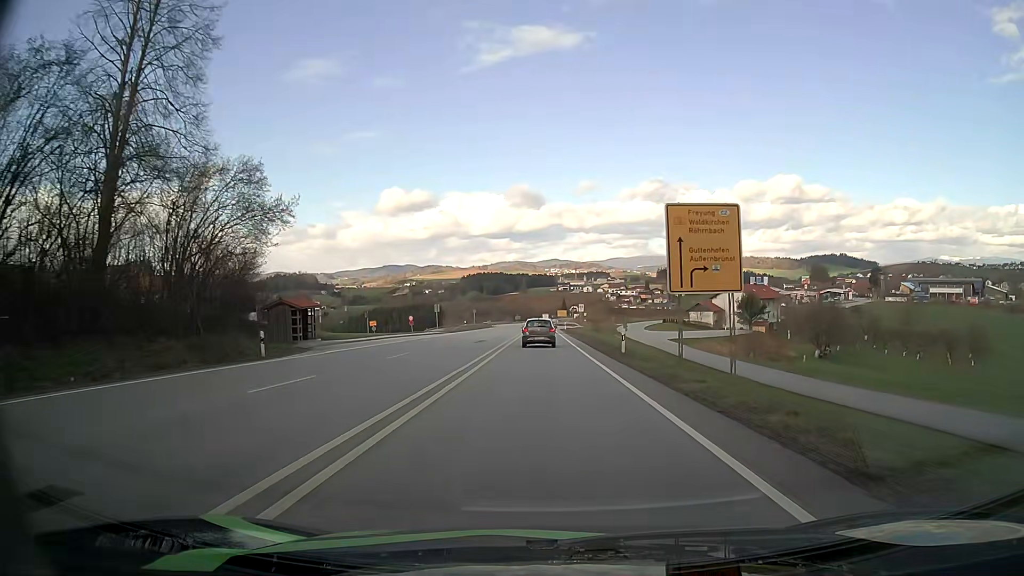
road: primary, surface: asphalt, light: Day
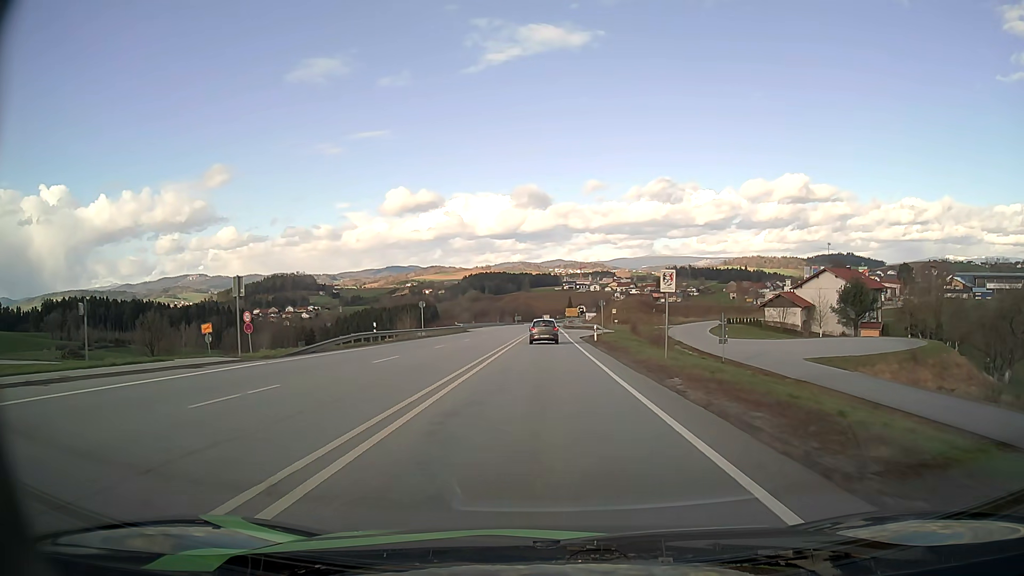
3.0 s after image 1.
(-0.2, +50.3) m; 0°
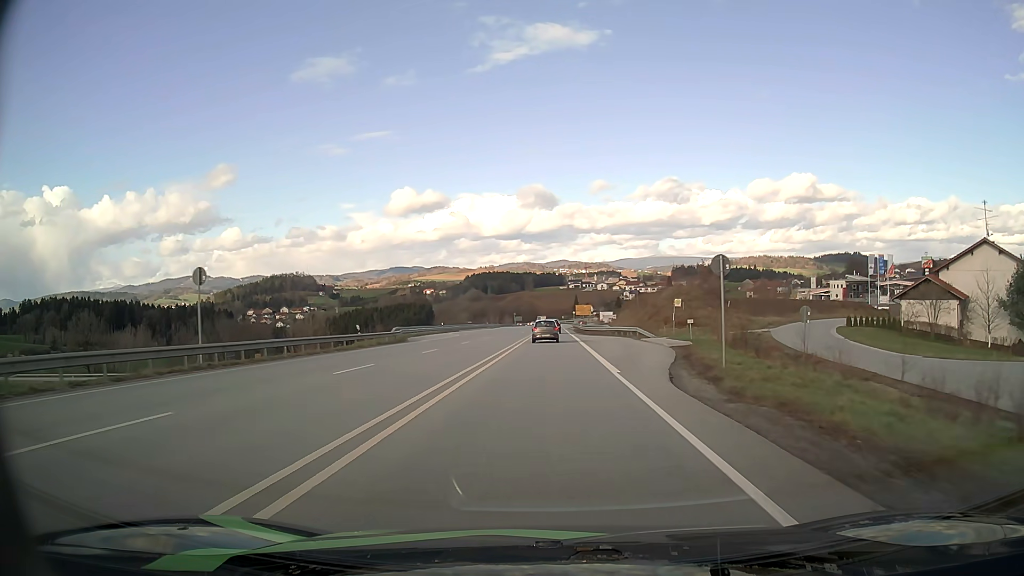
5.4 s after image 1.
(+0.1, +40.9) m; 0°
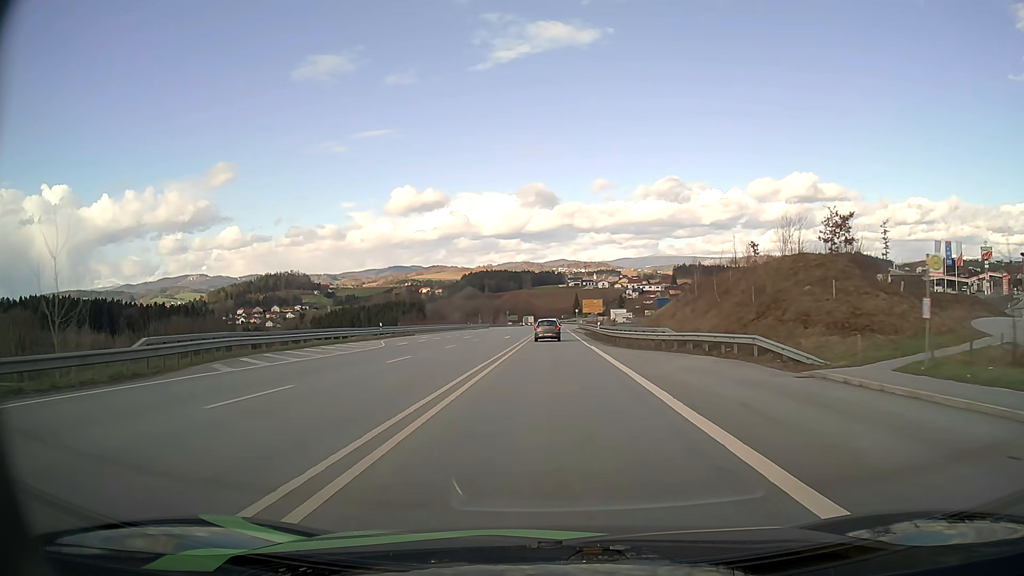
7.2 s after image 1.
(0.0, +31.6) m; 0°
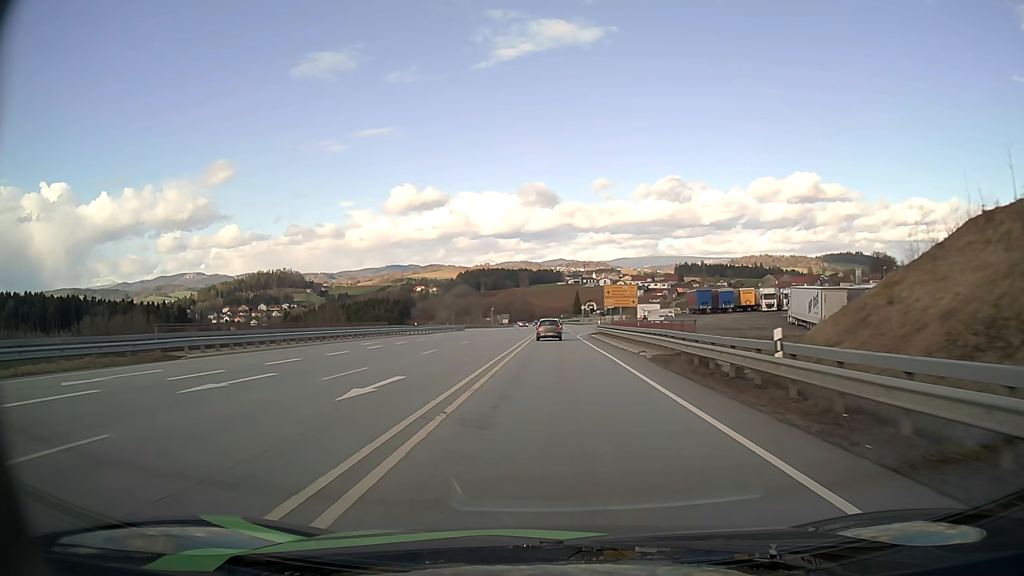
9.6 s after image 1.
(0.0, +43.0) m; 0°
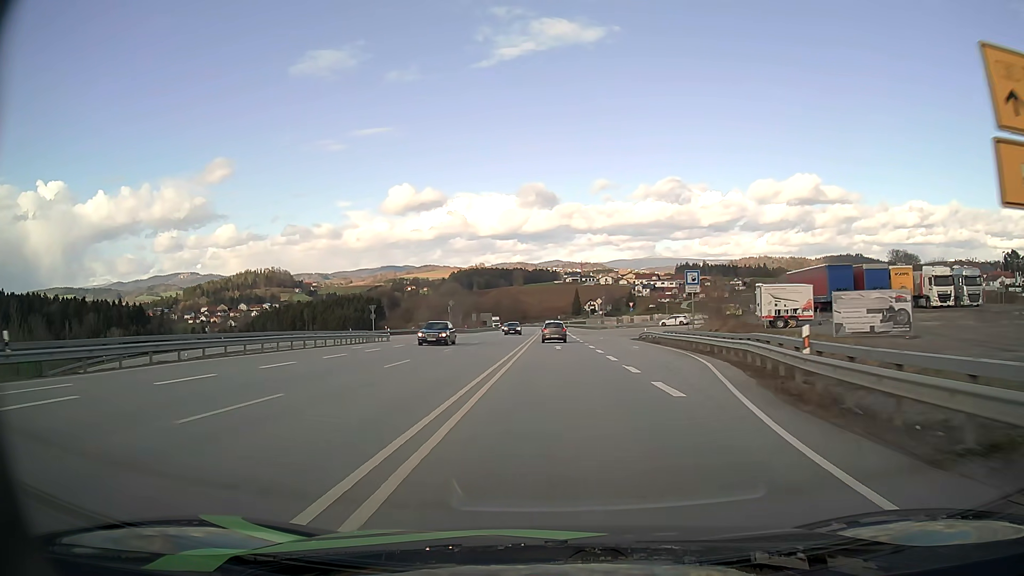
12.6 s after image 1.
(+0.1, +55.0) m; 0°
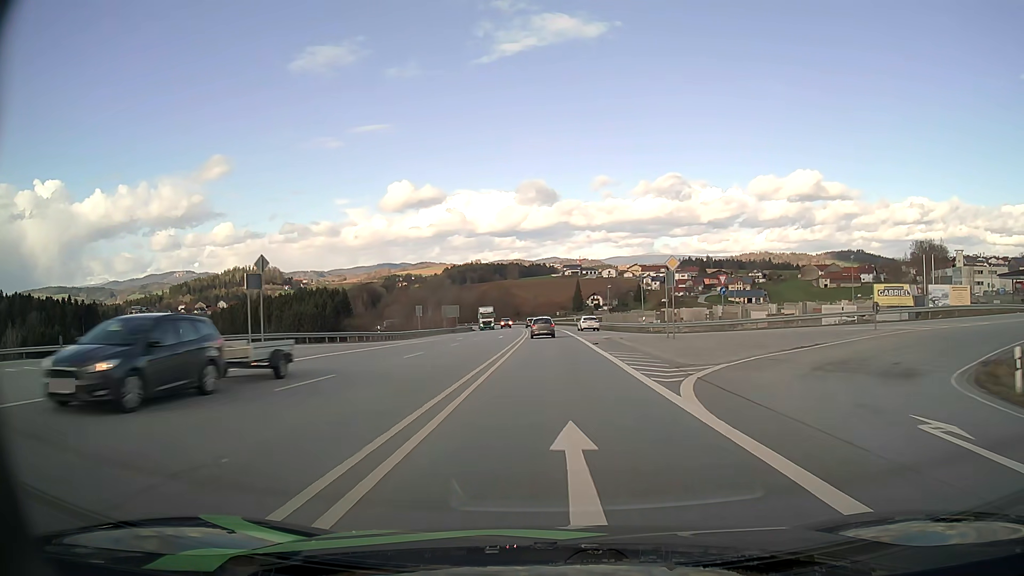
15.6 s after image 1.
(+0.4, +56.1) m; 0°
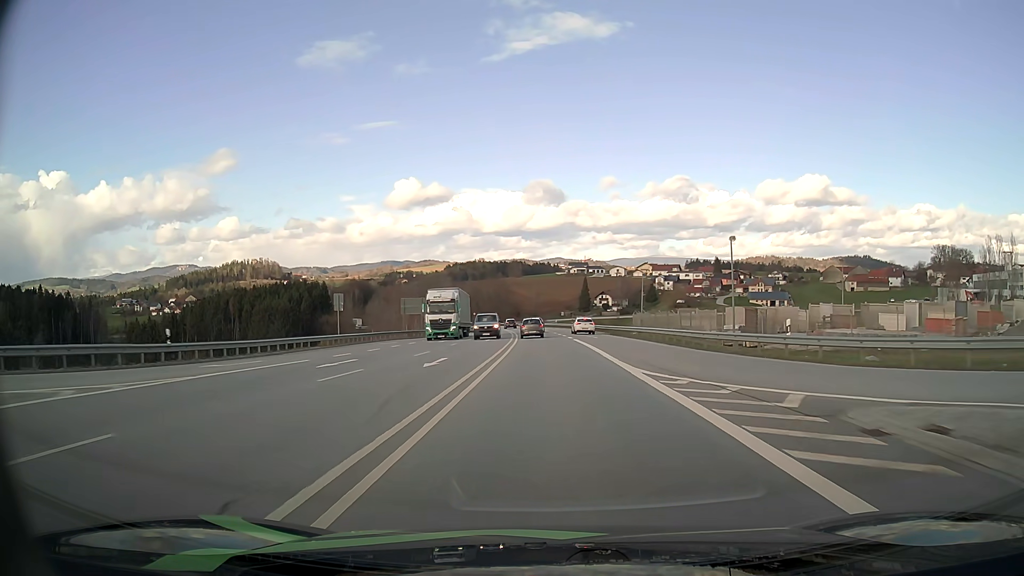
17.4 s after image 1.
(-0.1, +33.5) m; 0°
(0, +10) (0, +20) (0, +30) (-1, +40) (-1, +50) (-1, +60) (-2, +70) (-3, +80) (-3, +90) (-4, +100) m
